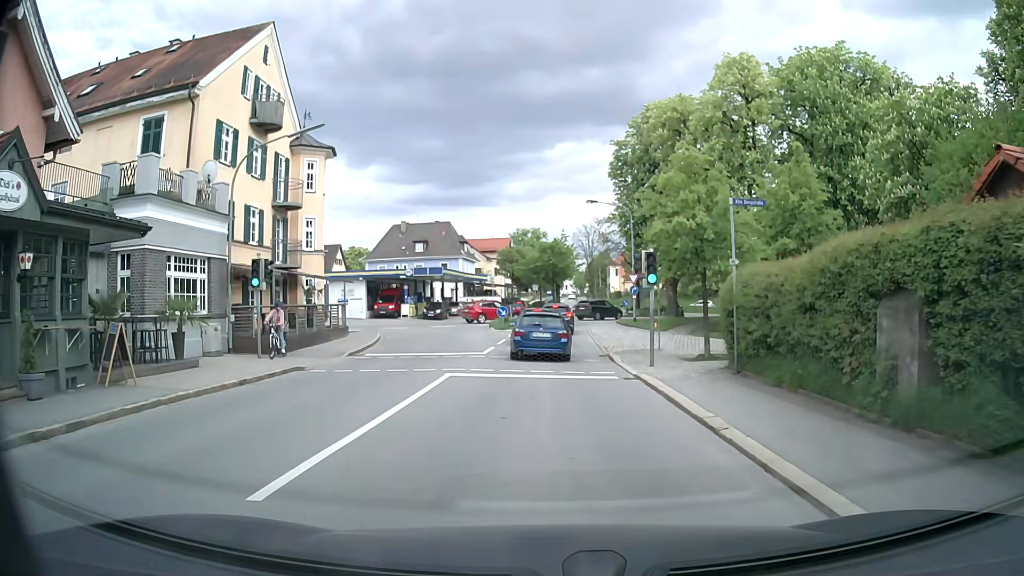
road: secondary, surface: asphalt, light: Day
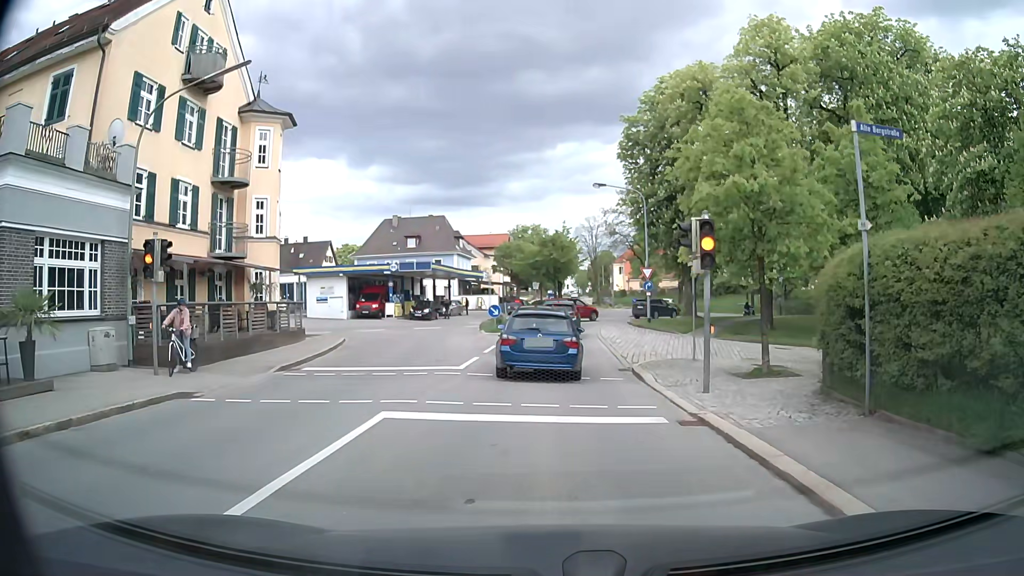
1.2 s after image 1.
(-0.1, +5.9) m; -1°
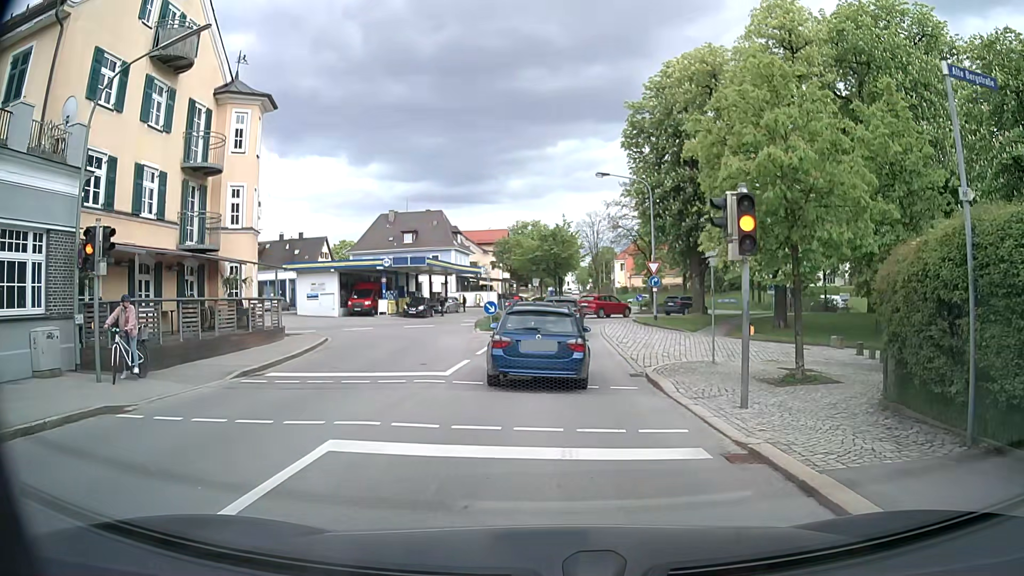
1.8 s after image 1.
(0.0, +2.2) m; +1°
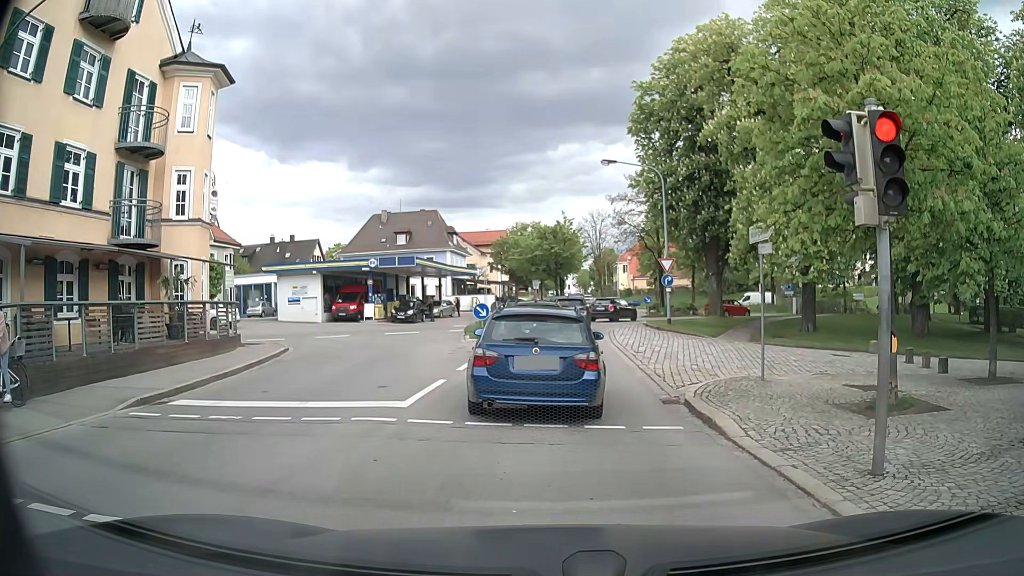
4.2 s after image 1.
(0.0, +3.9) m; +1°
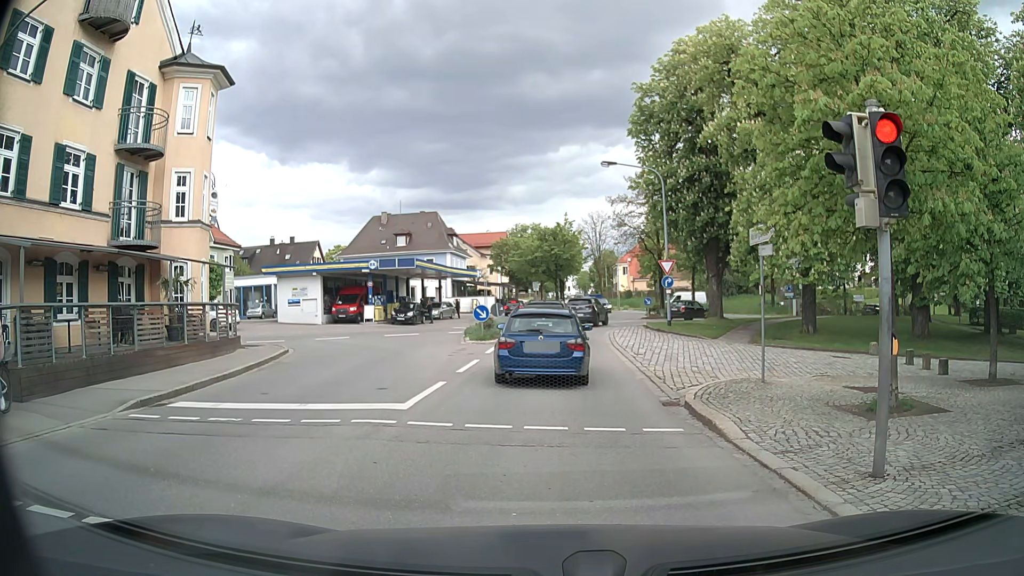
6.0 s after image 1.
(0.0, +0.1) m; 0°
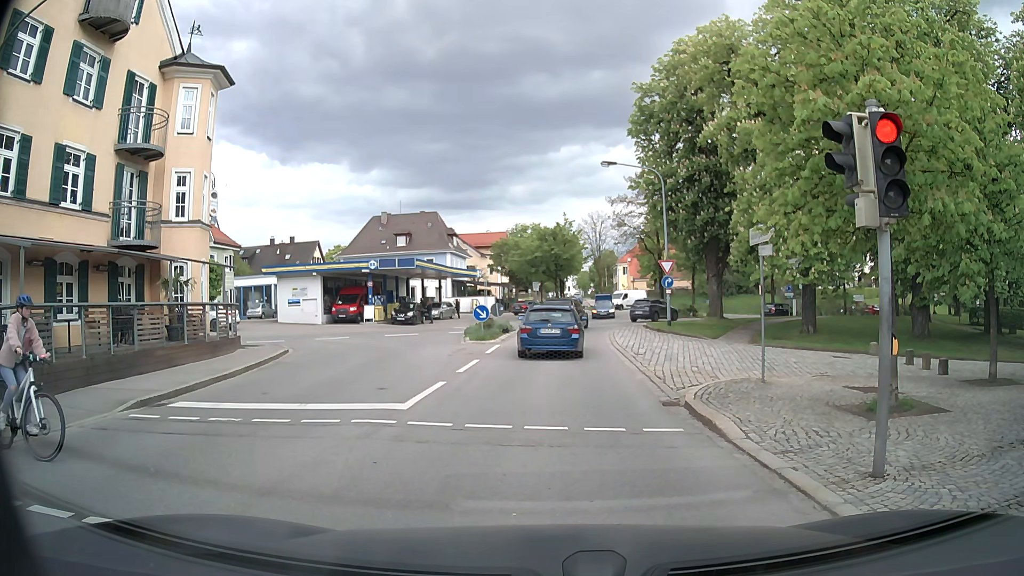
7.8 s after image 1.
(0.0, 0.0) m; 0°
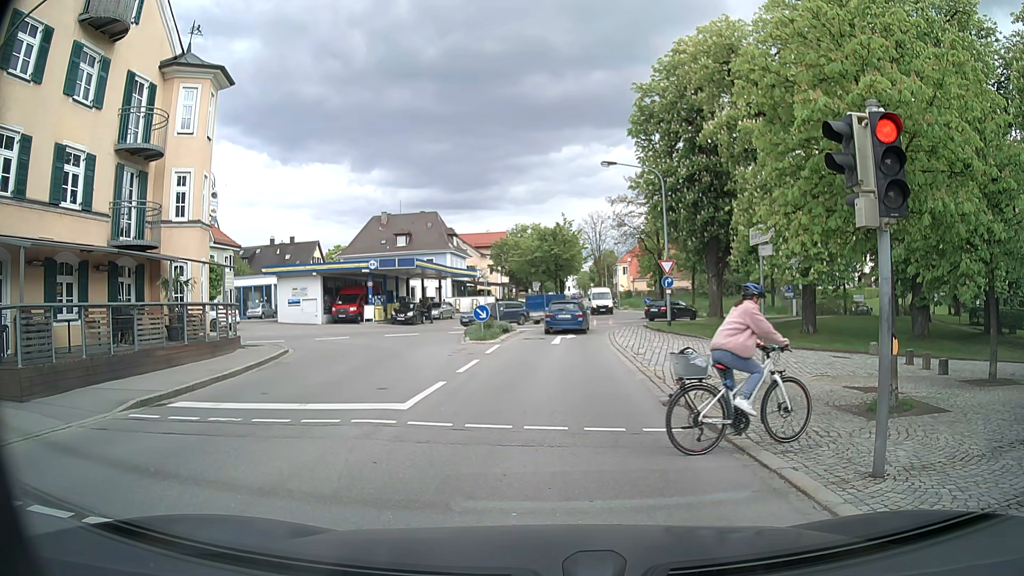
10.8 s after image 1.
(0.0, 0.0) m; 0°
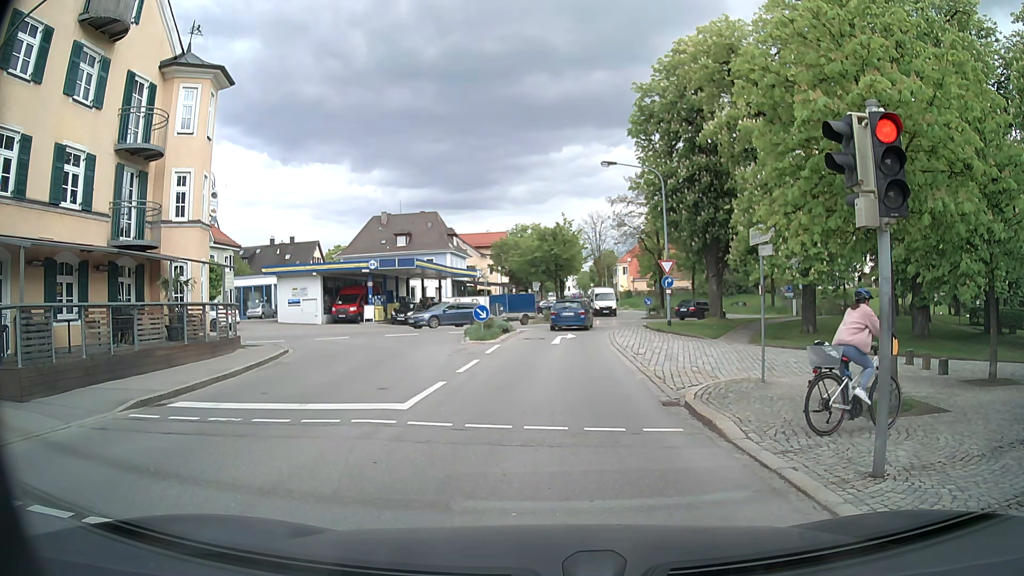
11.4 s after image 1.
(0.0, 0.0) m; 0°
